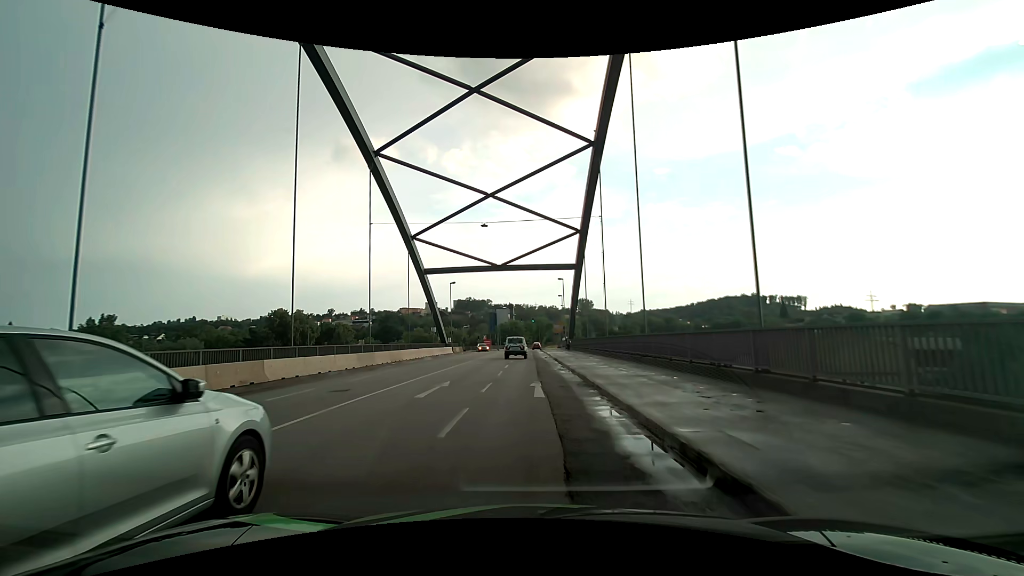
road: primary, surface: asphalt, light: Day
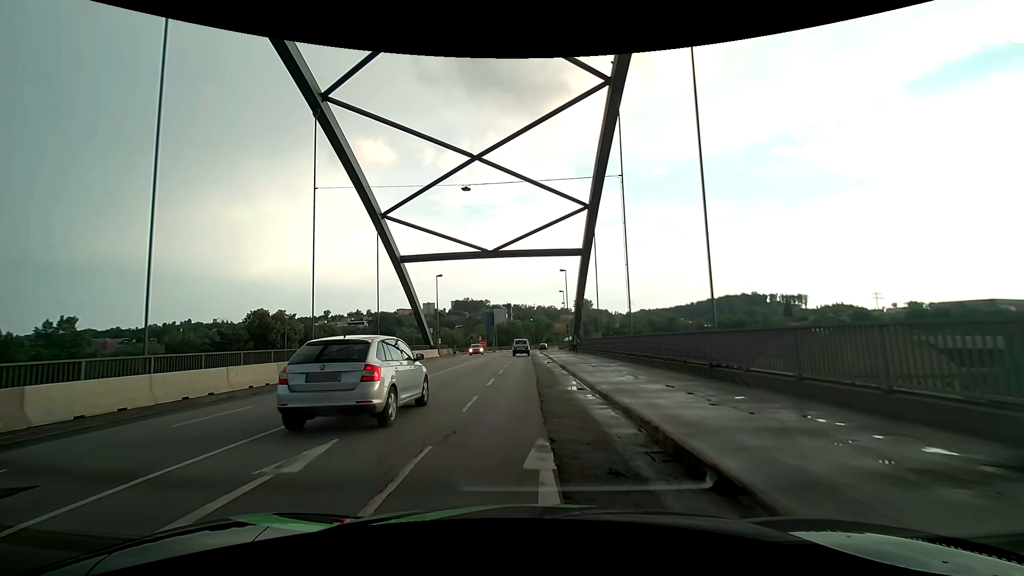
(0.0, +9.4) m; +1°
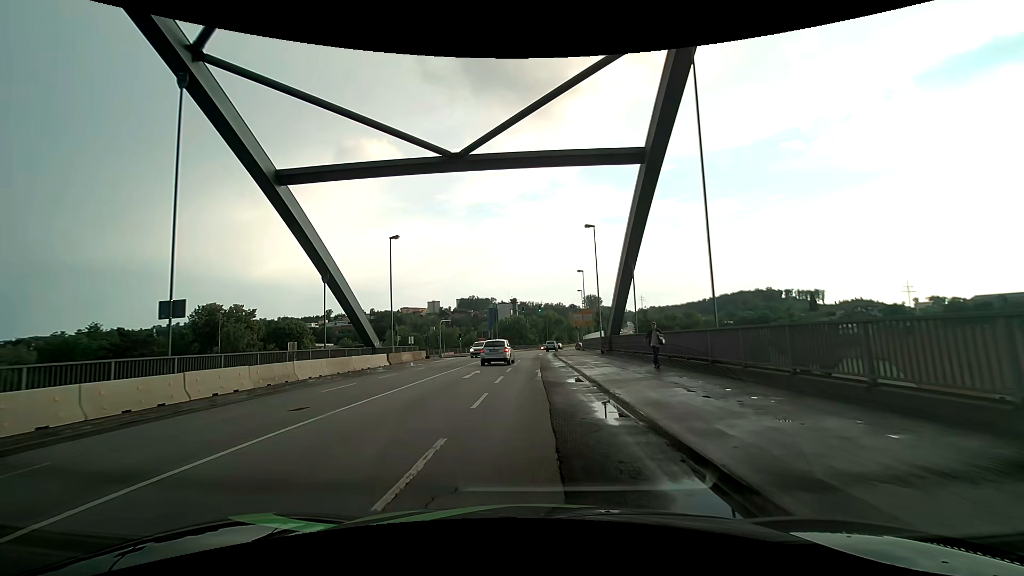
(-0.5, +23.6) m; -2°
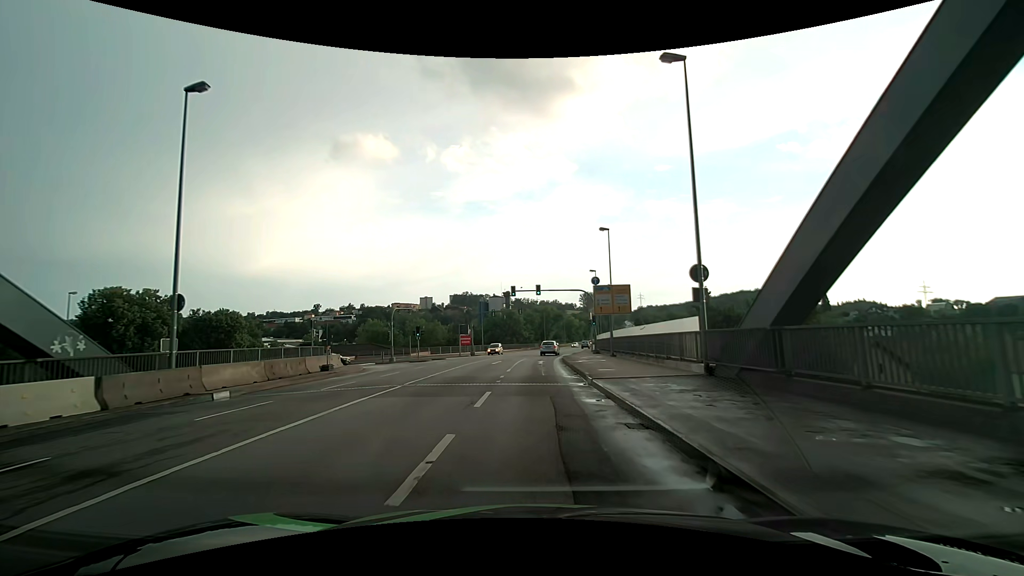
(+0.1, +24.0) m; 0°
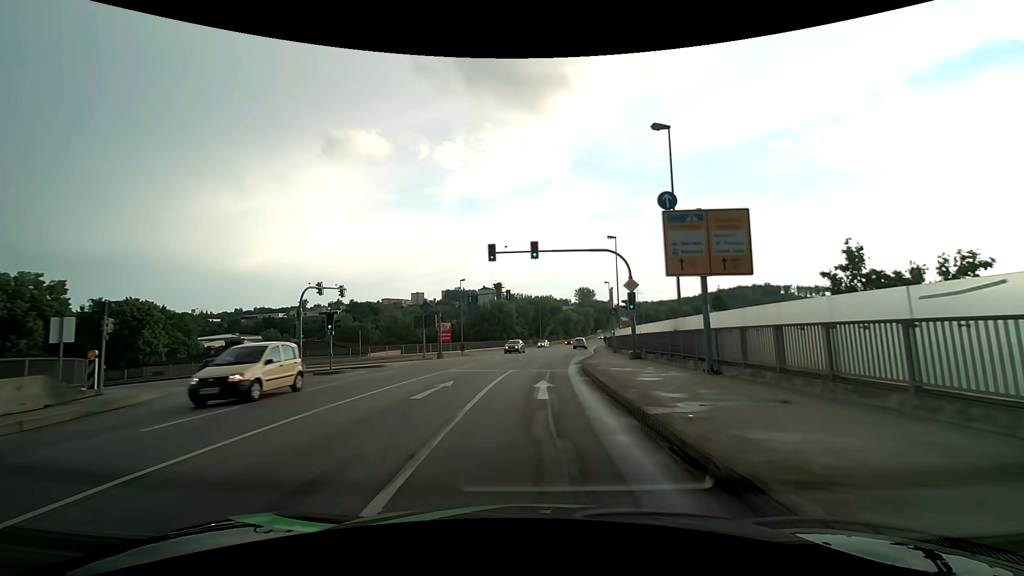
(+0.4, +19.4) m; 0°
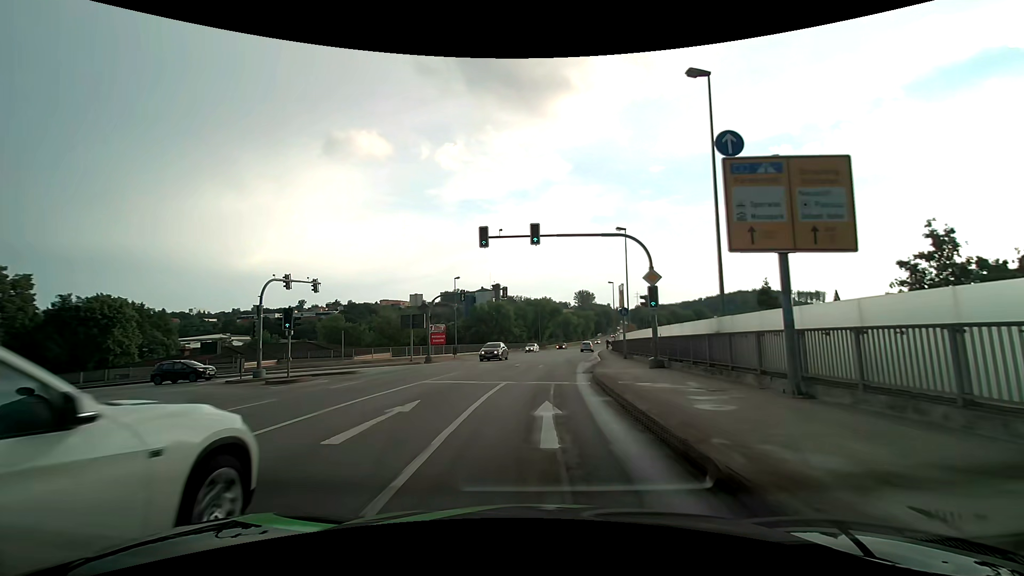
(+0.1, +4.7) m; +2°
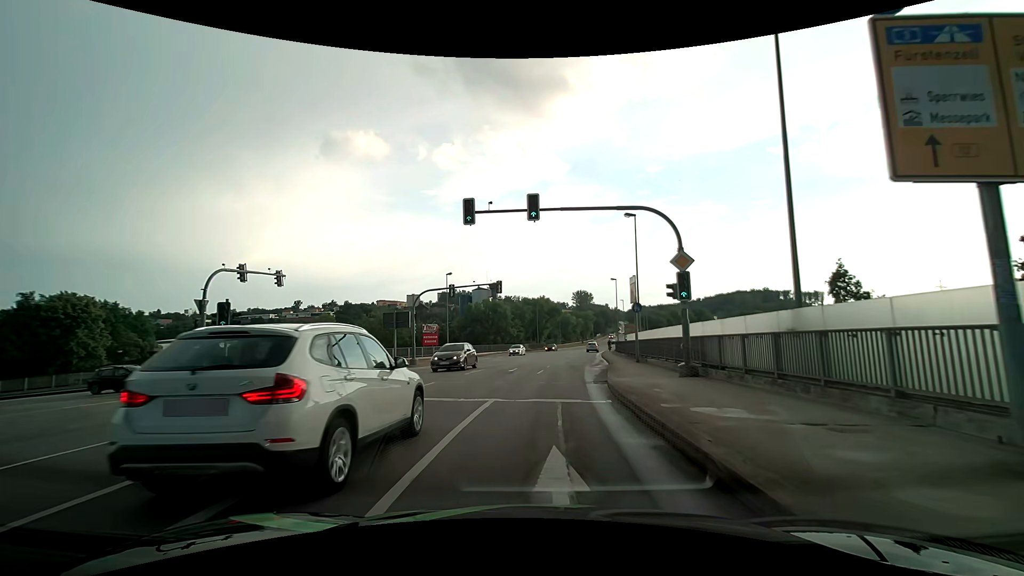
(0.0, +4.6) m; 0°
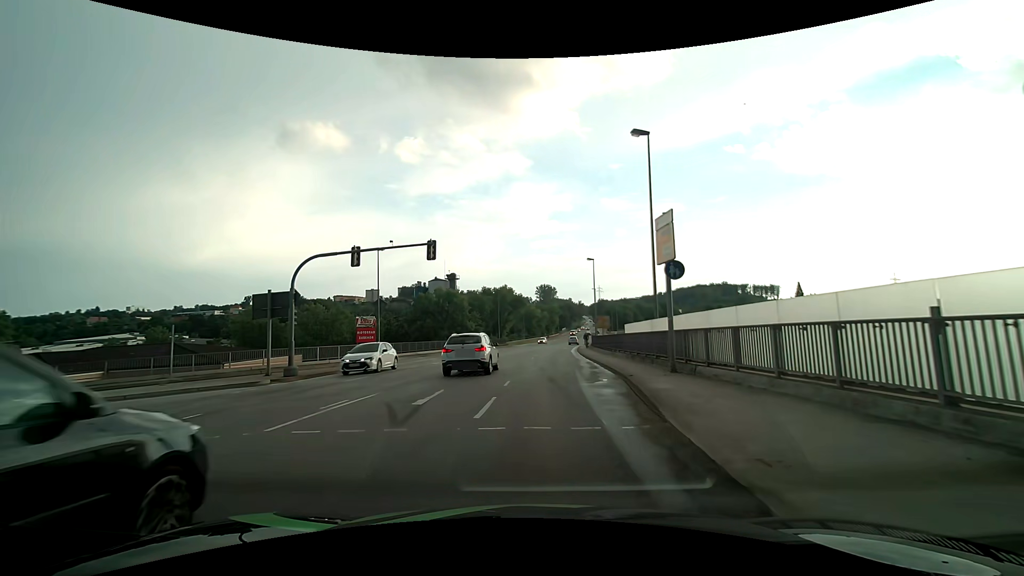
(+0.4, +13.8) m; +4°
(0, +10) (+1, +20) (+1, +30) (+2, +40) (+2, +50) (+3, +60) (+4, +70) (+6, +80) (+7, +90) (+9, +100) m
